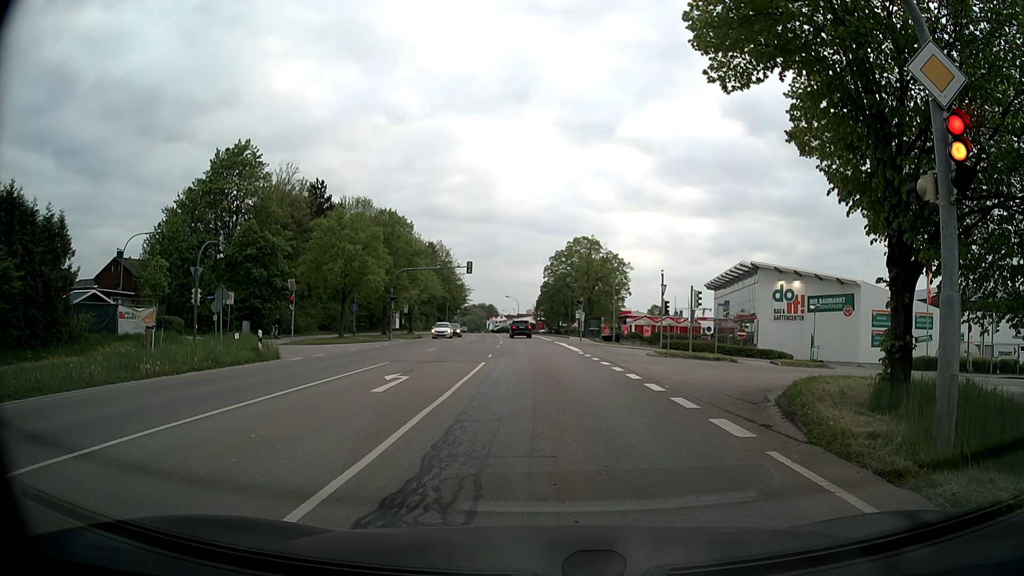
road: secondary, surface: asphalt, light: Day
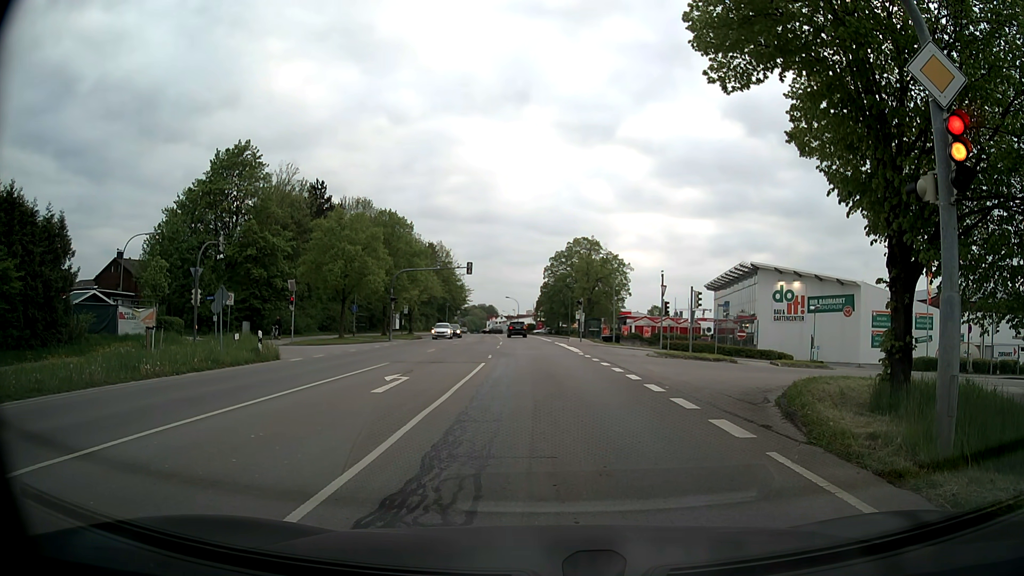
(0.0, 0.0) m; 0°
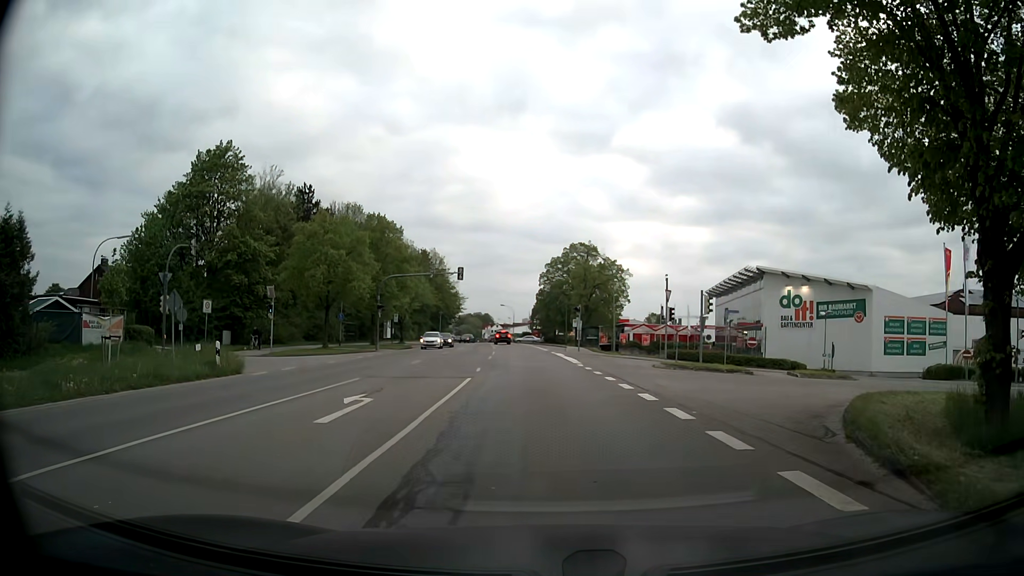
(0.0, +3.5) m; +1°
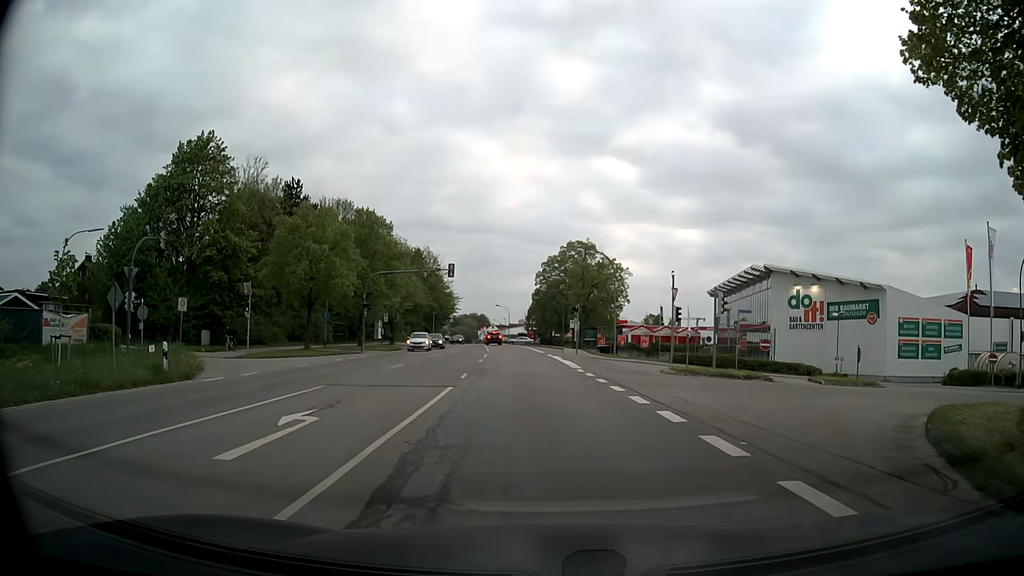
(0.0, +3.4) m; -1°
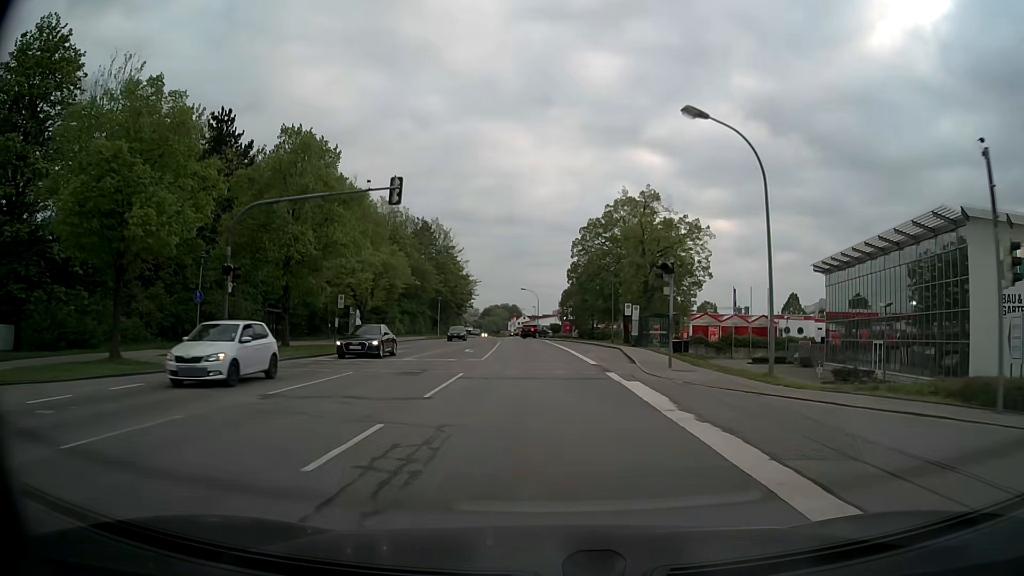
(-0.3, +27.9) m; -2°
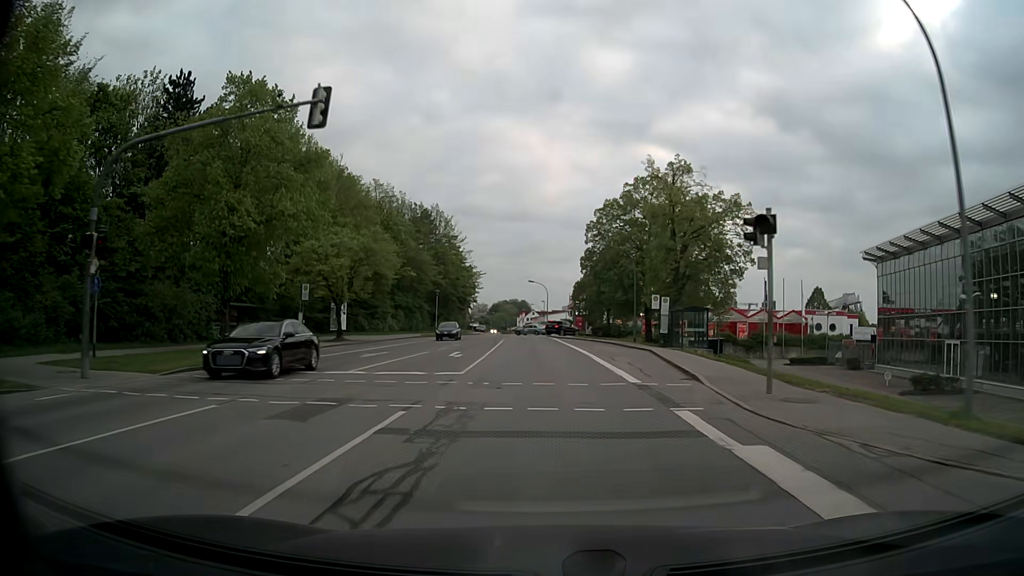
(-0.1, +9.0) m; -1°
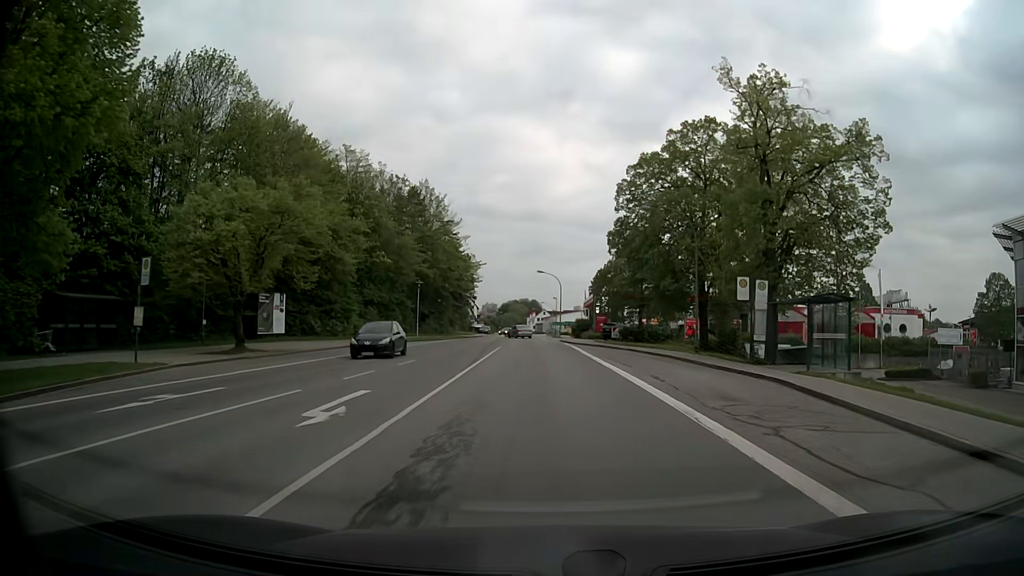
(-0.2, +17.7) m; -1°
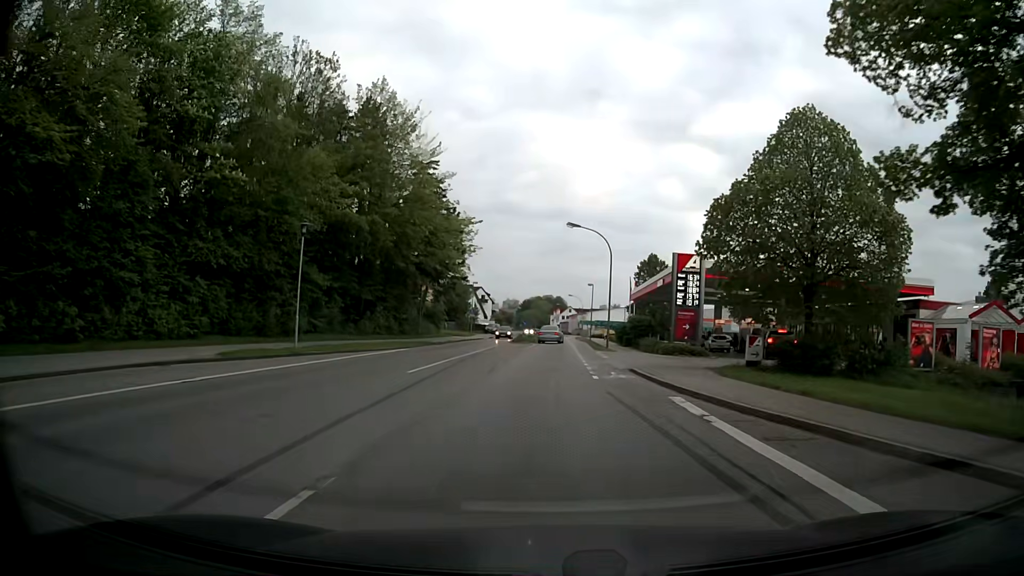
(-0.6, +34.2) m; -2°
(0, +10) (0, +20) (0, +30) (+1, +40) (+1, +50) (+1, +60) (+1, +70) (+2, +80) (+2, +90) (+2, +100) m
